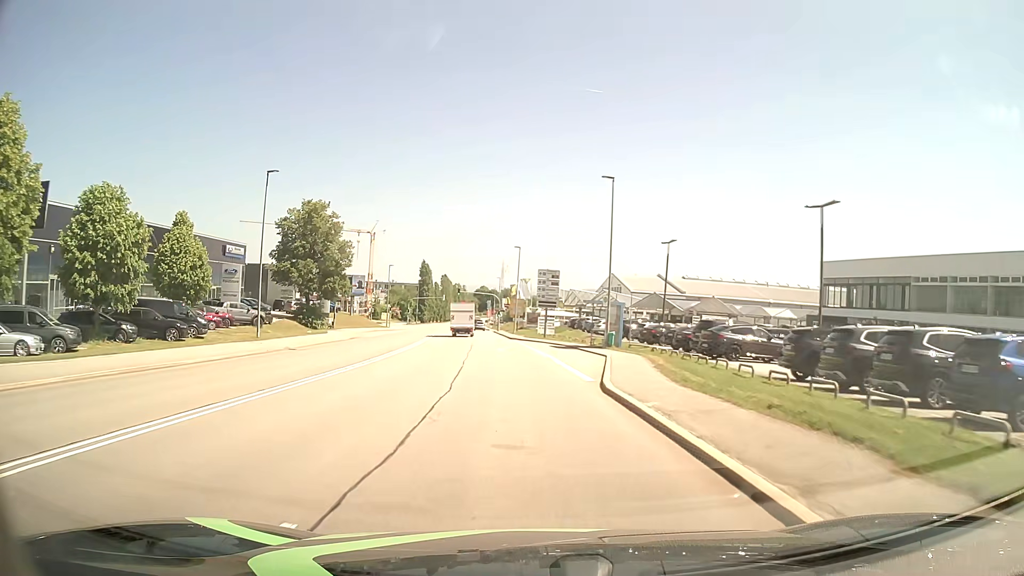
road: secondary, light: Day
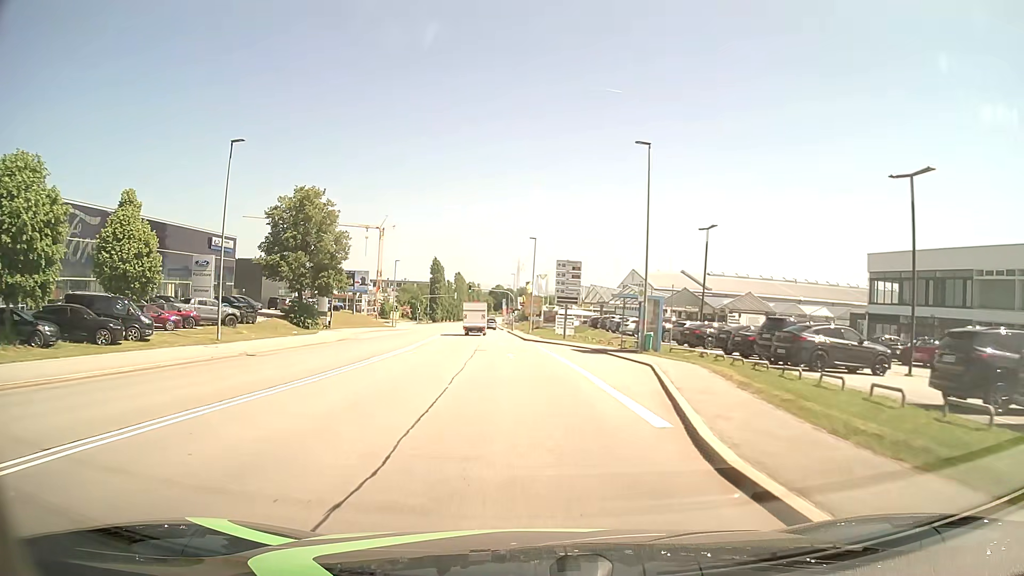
(-0.1, +7.6) m; -2°
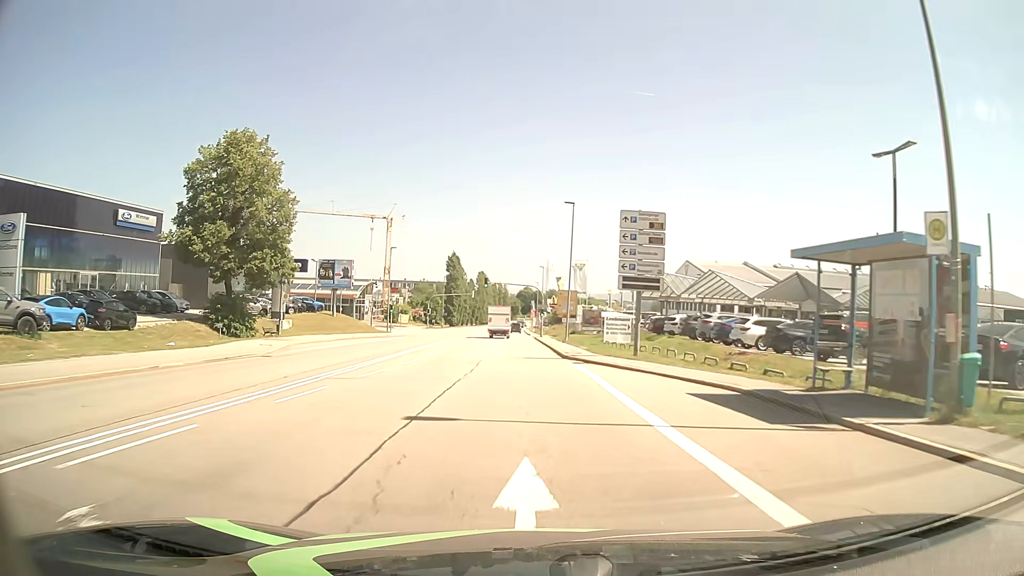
(-0.5, +23.0) m; -2°
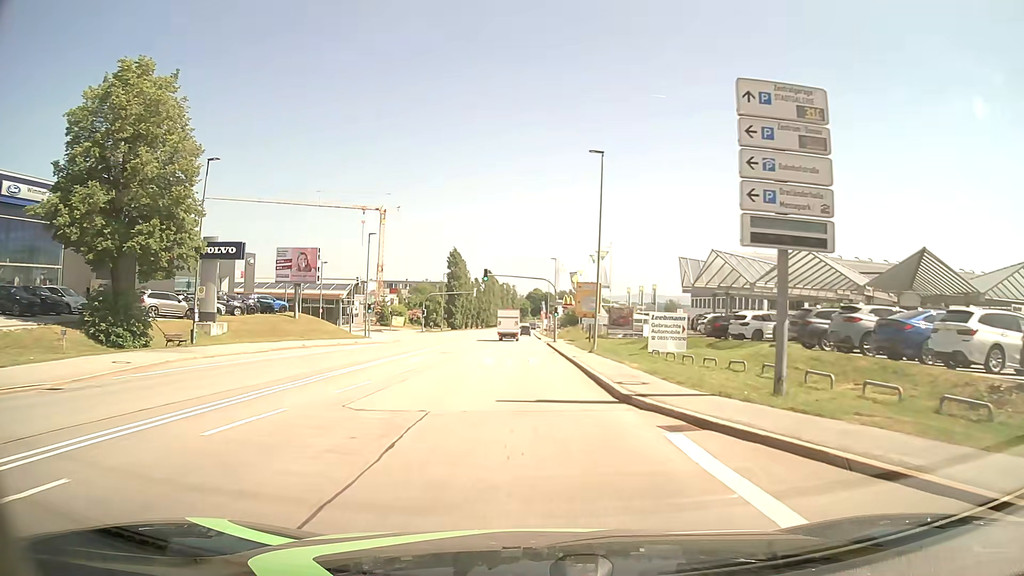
(-0.1, +15.3) m; -1°
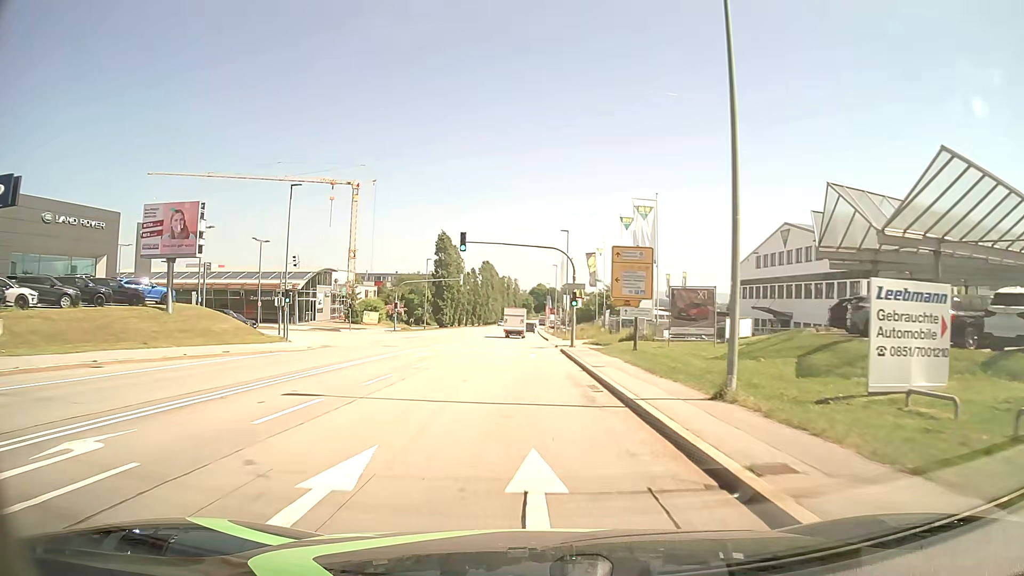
(-0.1, +23.0) m; 0°
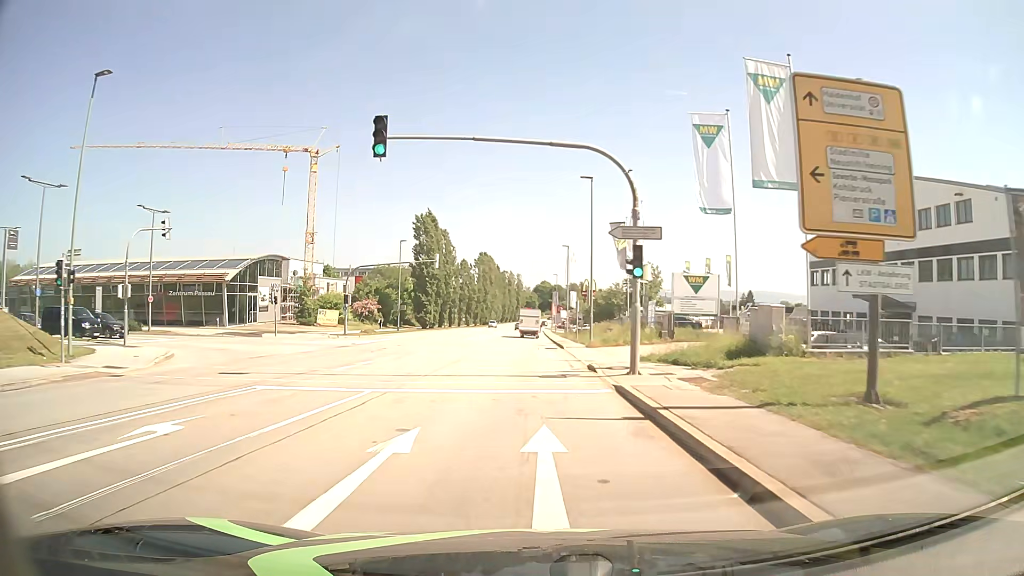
(-0.1, +23.0) m; 0°
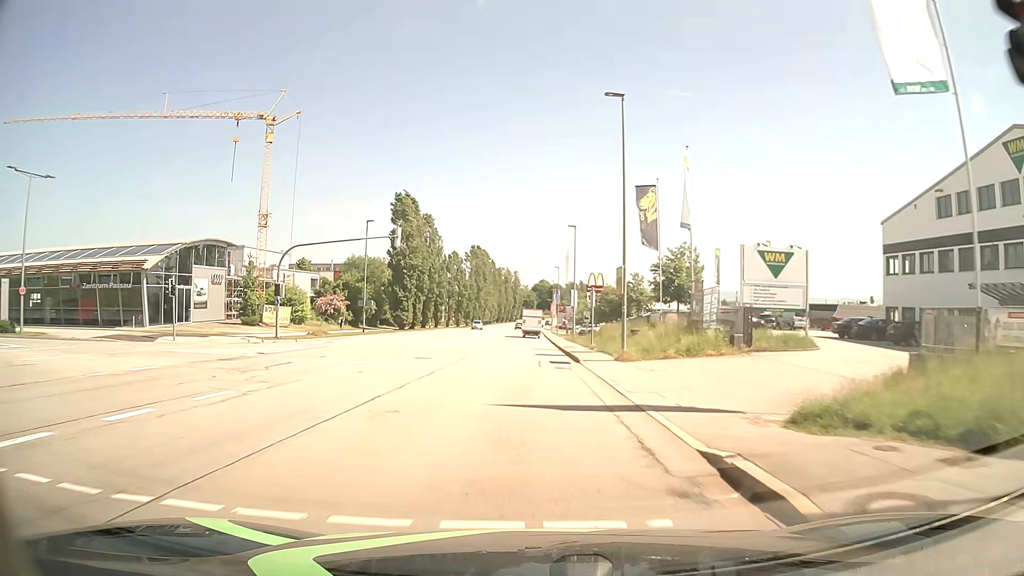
(-0.1, +15.3) m; 0°
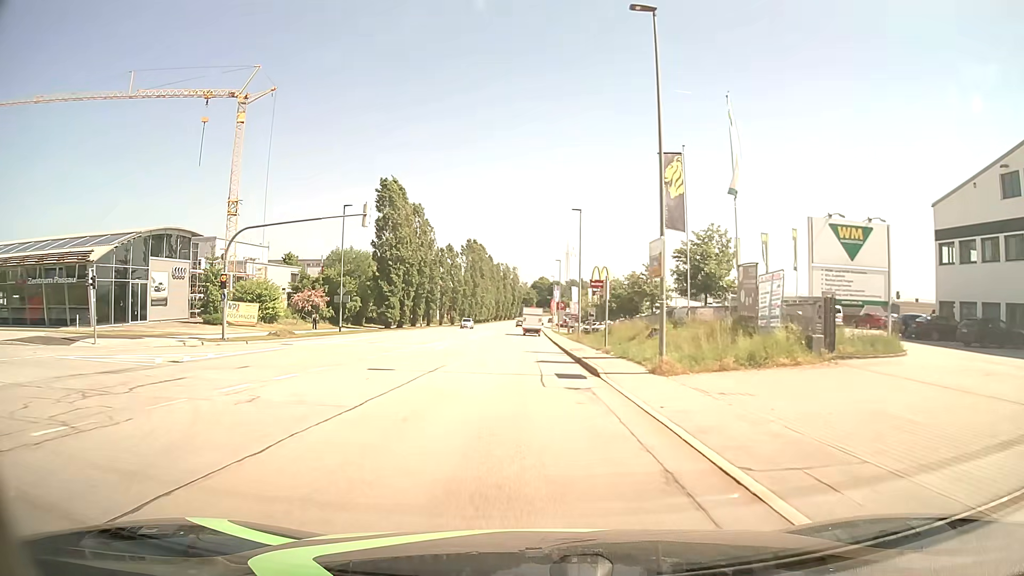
(0.0, +7.7) m; 0°
(0, +10) (0, +20) (0, +30) (0, +40) (0, +50) (0, +60) (0, +70) (0, +80) (0, +90) (0, +100) m
